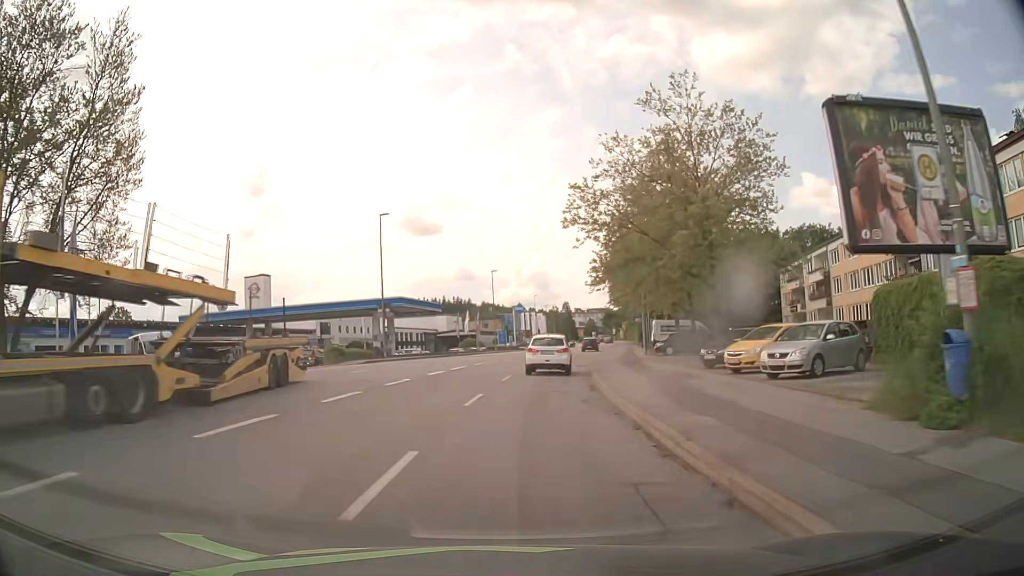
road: tertiary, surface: asphalt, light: Day
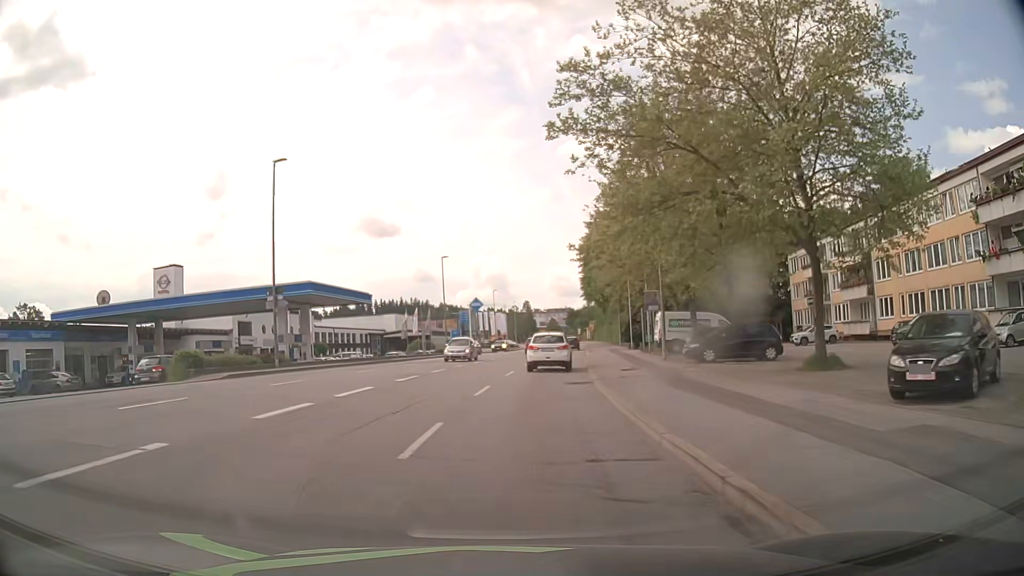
(+0.5, +15.5) m; +3°
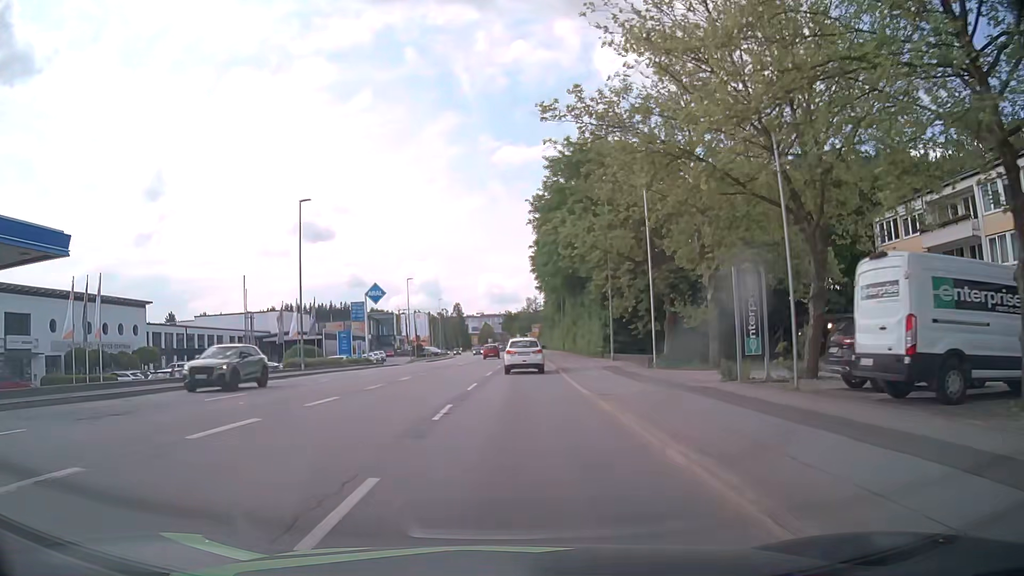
(+1.8, +30.9) m; +6°
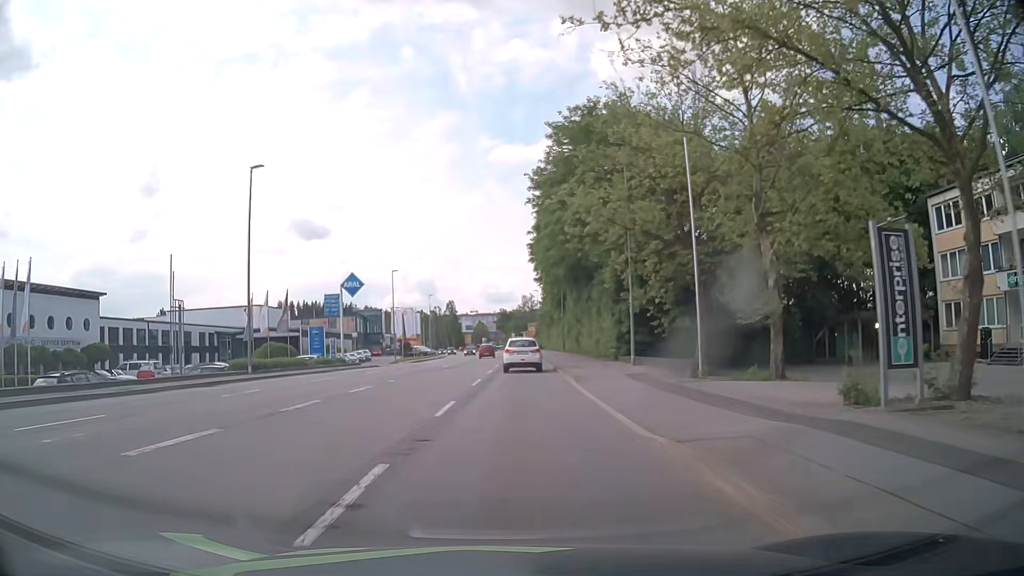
(0.0, +7.8) m; 0°
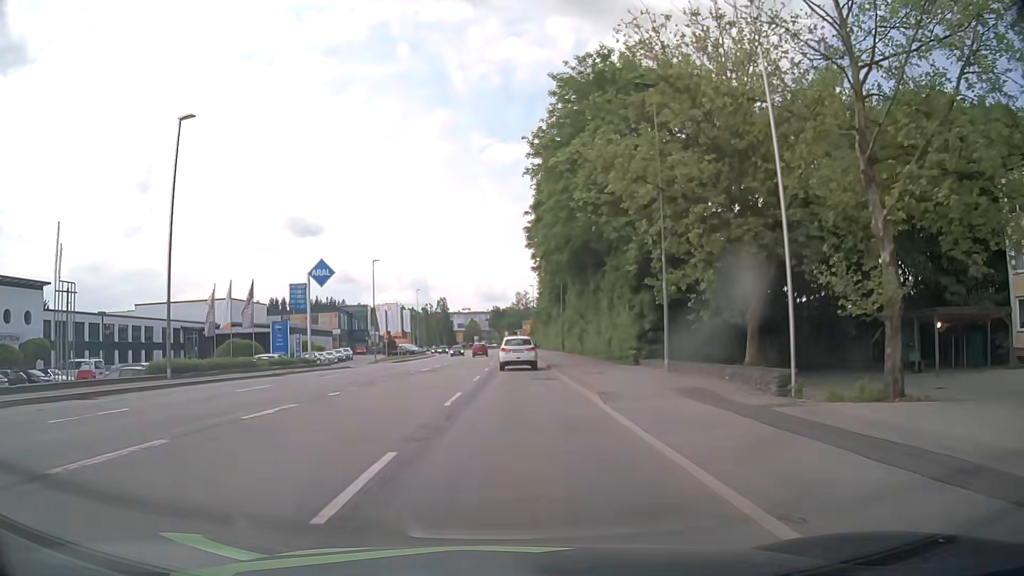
(+0.1, +7.8) m; +1°
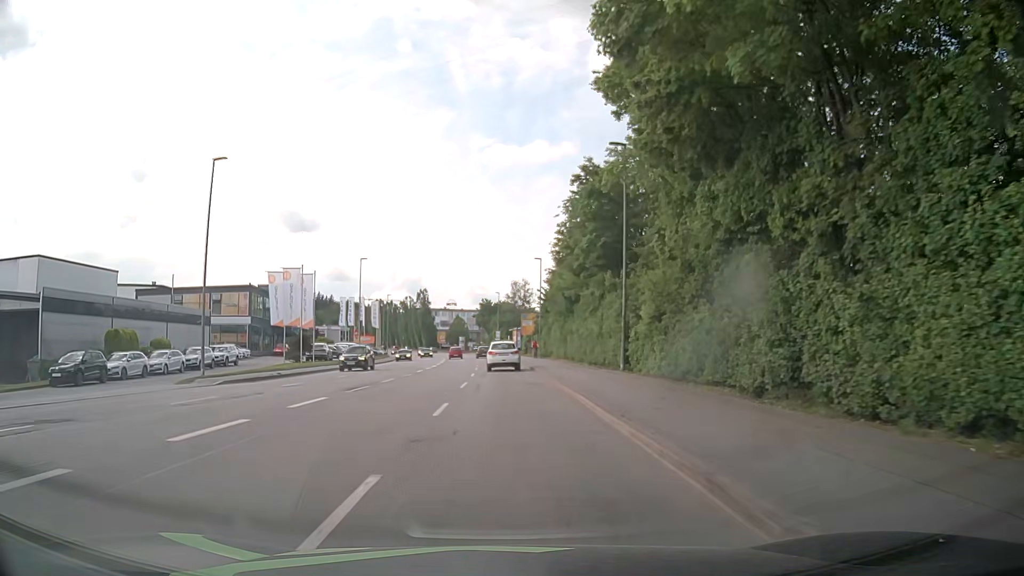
(+0.1, +38.8) m; 0°
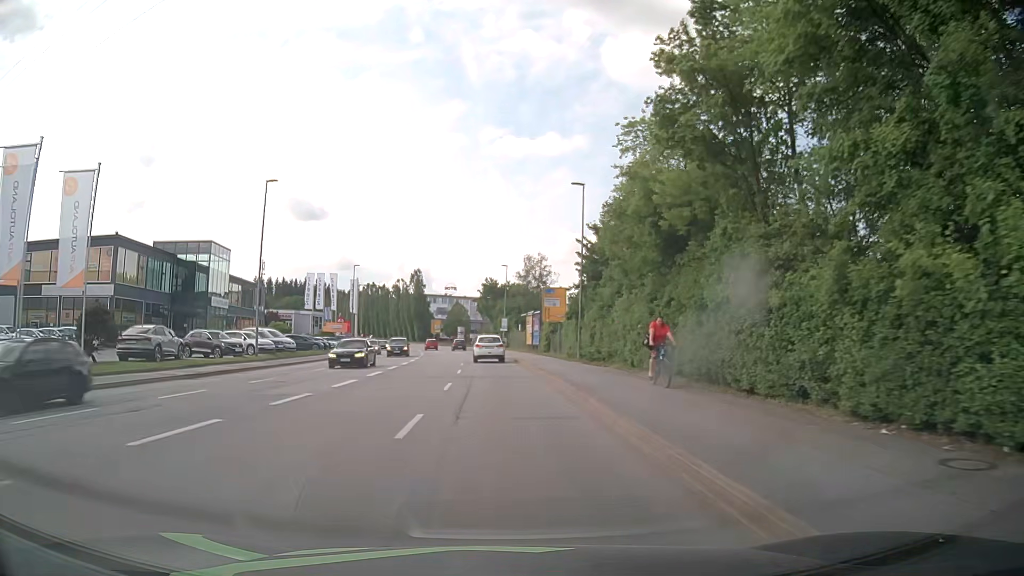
(-0.2, +31.1) m; -1°
(0, +10) (0, +20) (0, +30) (-1, +40) (-2, +50) (-2, +60) (-3, +70) (-5, +80) (-6, +90) (-8, +100) m
